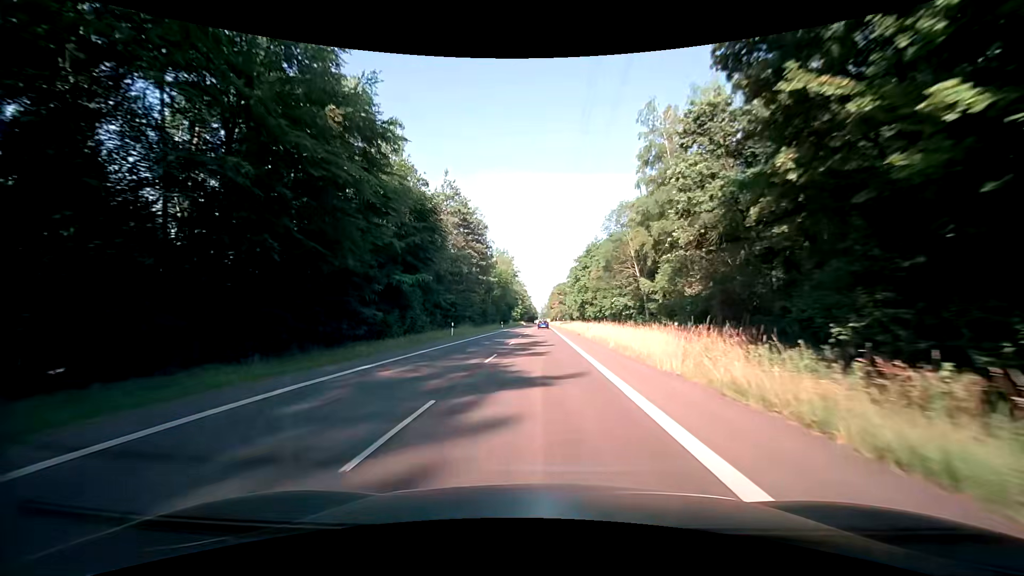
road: secondary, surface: asphalt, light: Day
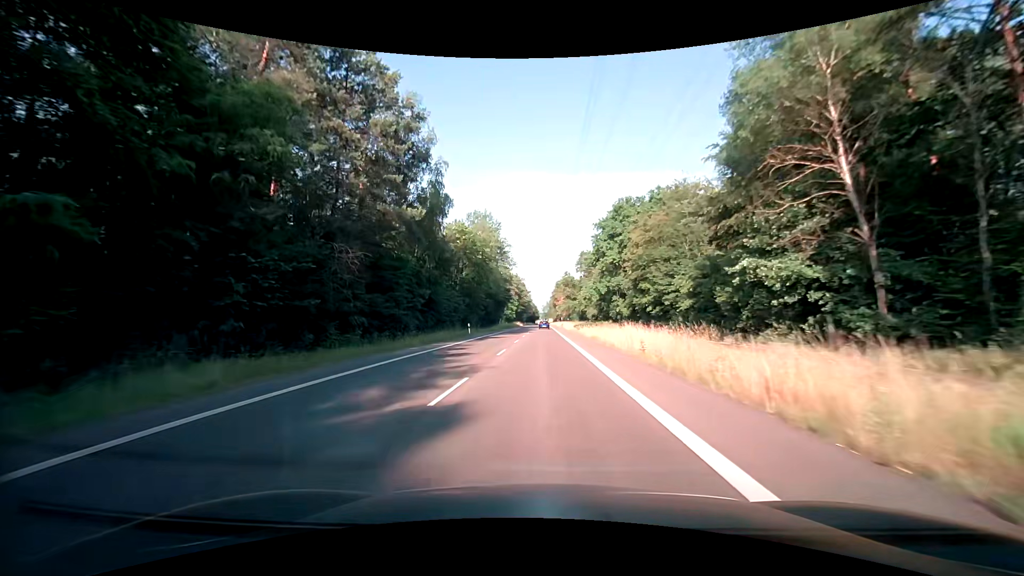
(+0.1, +42.2) m; 0°
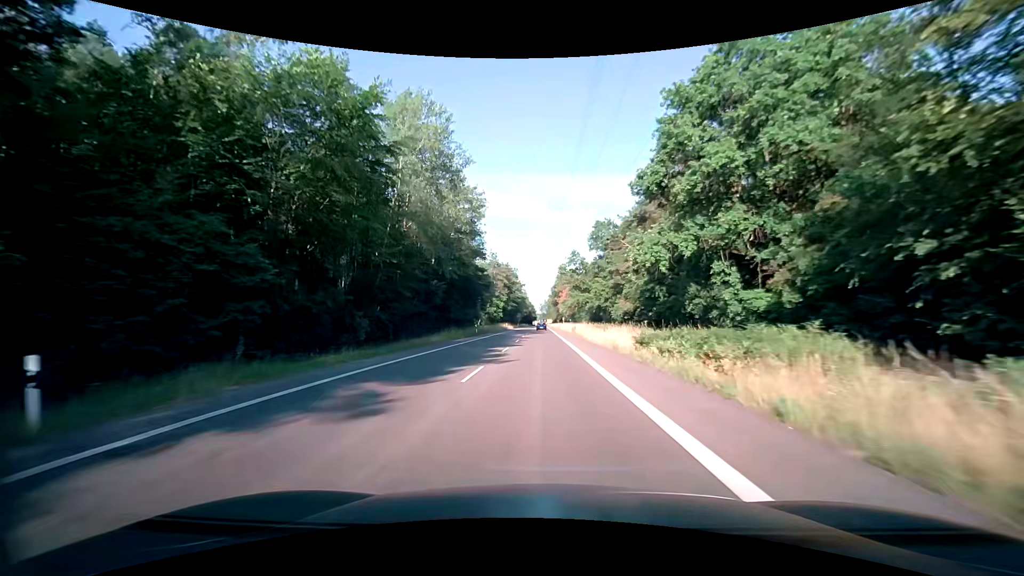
(+0.1, +42.3) m; 0°
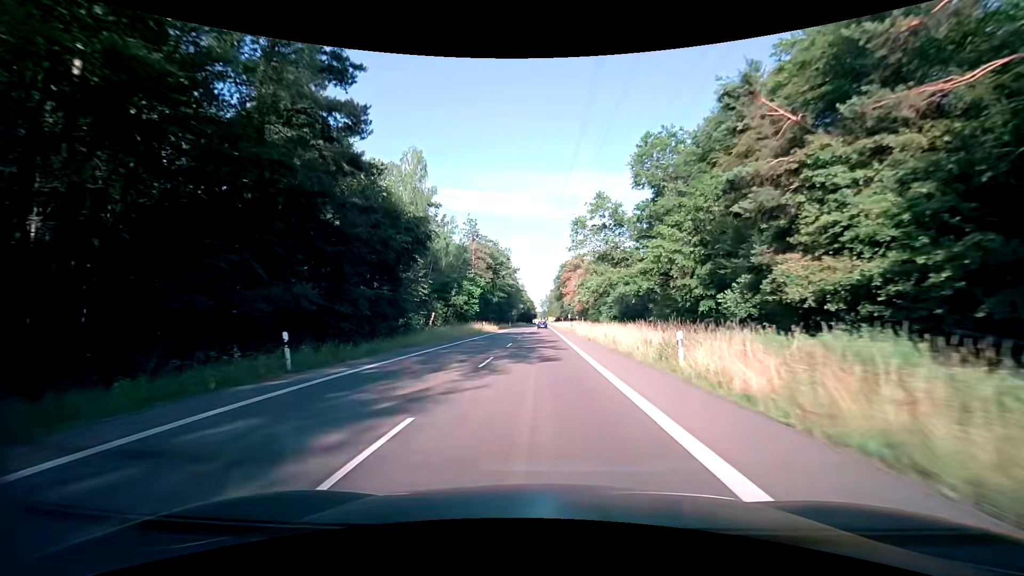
(-0.2, +42.3) m; 0°
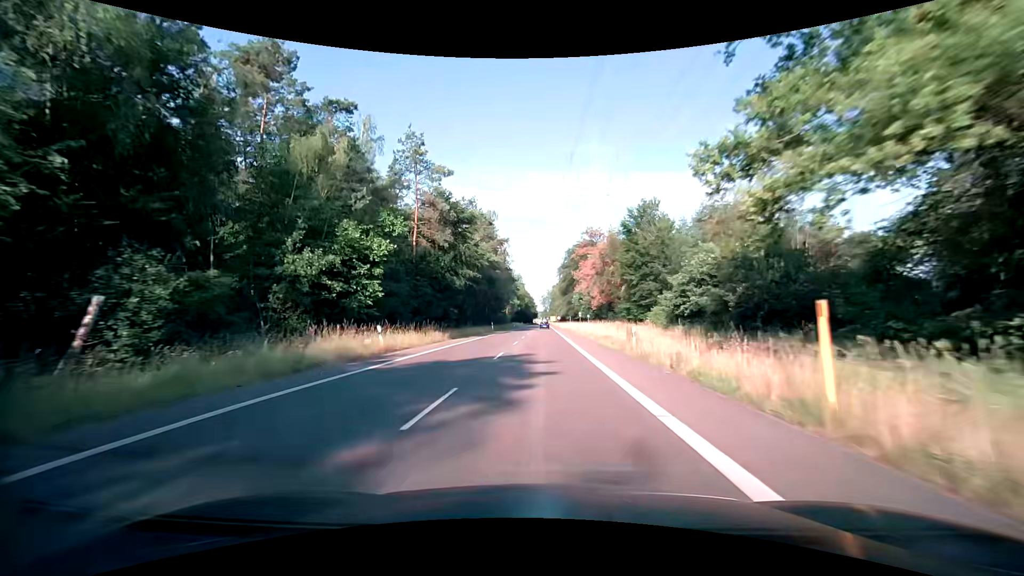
(0.0, +42.4) m; 0°
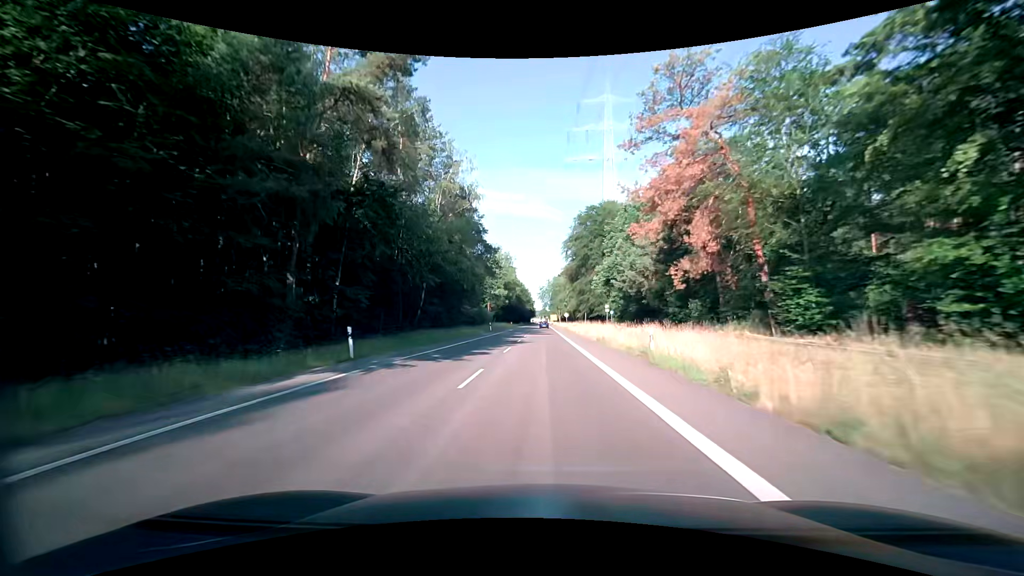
(0.0, +53.2) m; 0°
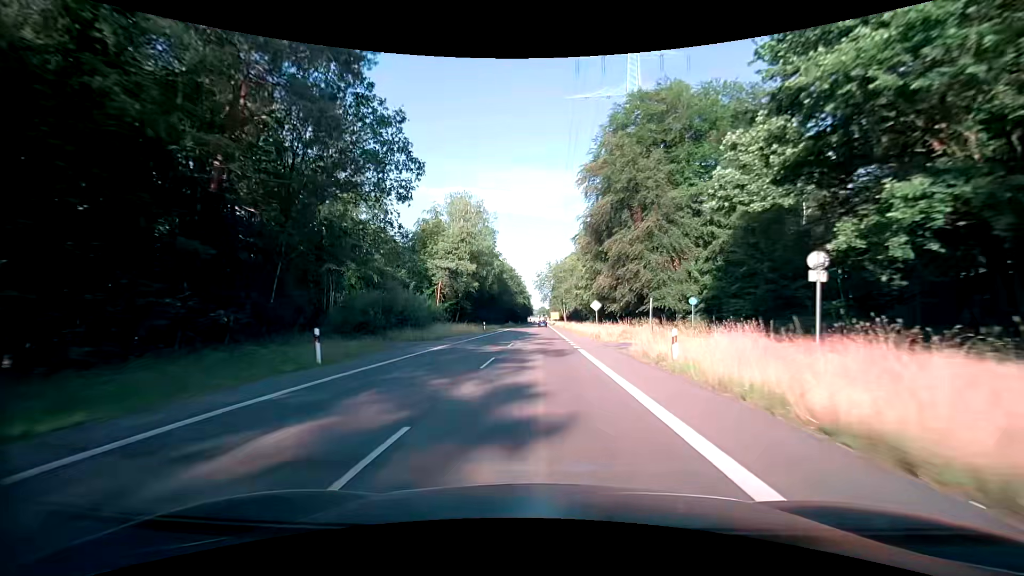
(+0.3, +53.1) m; 0°
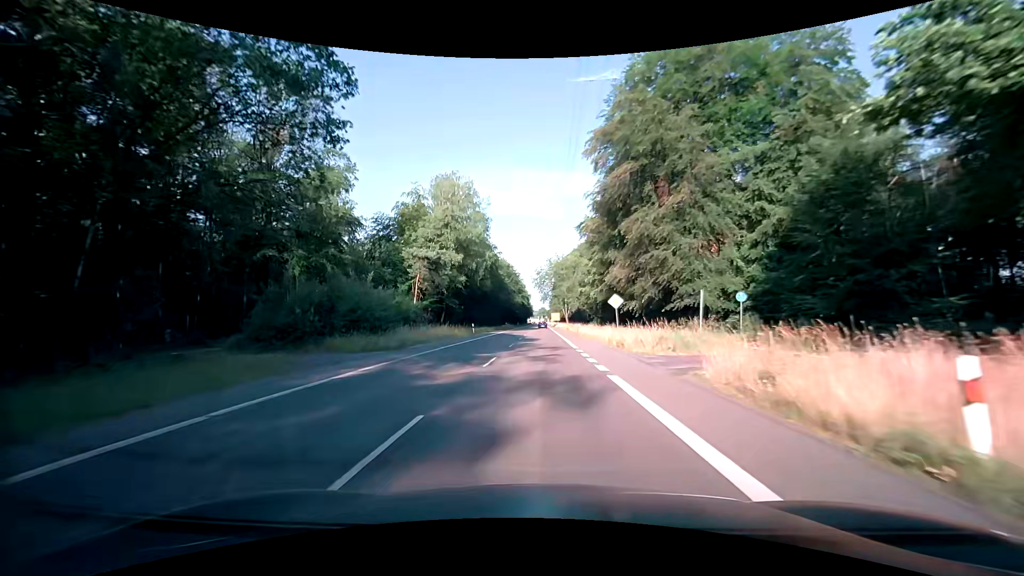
(0.0, +10.6) m; 0°
(0, +10) (0, +20) (0, +30) (0, +40) (0, +50) (0, +60) (0, +70) (0, +80) (0, +90) (0, +100) m
